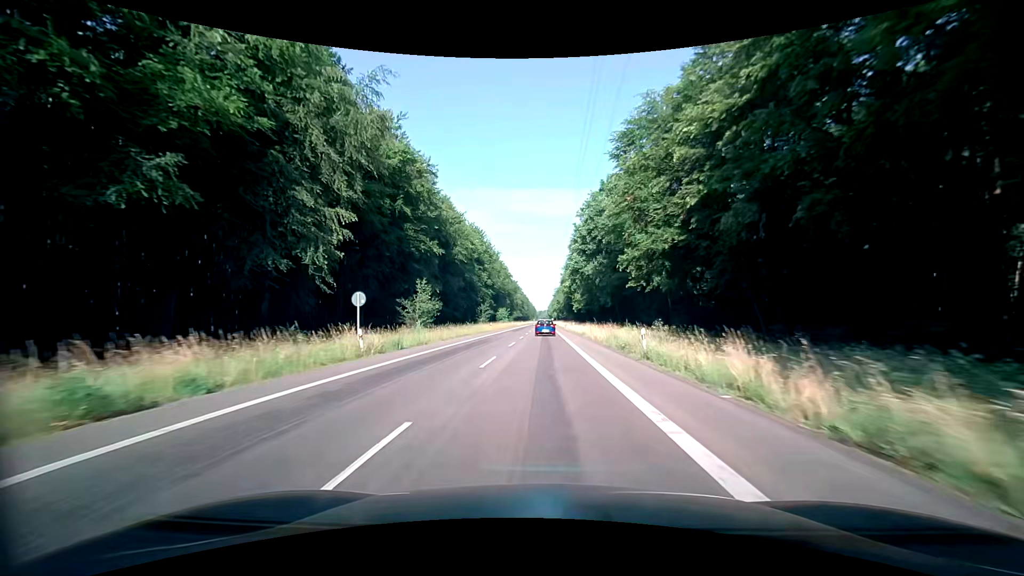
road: secondary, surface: asphalt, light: Day
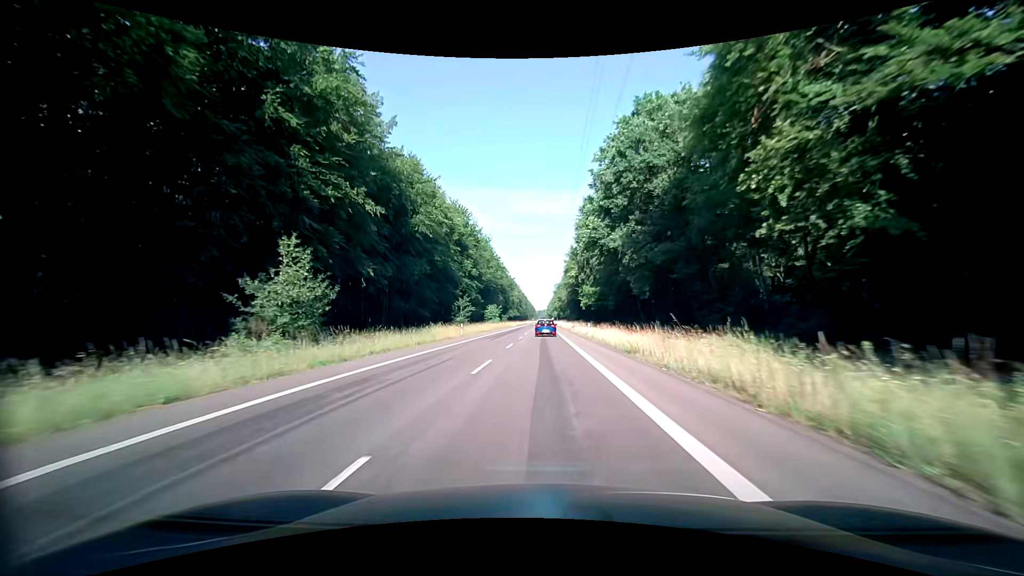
(+0.1, +25.2) m; 0°
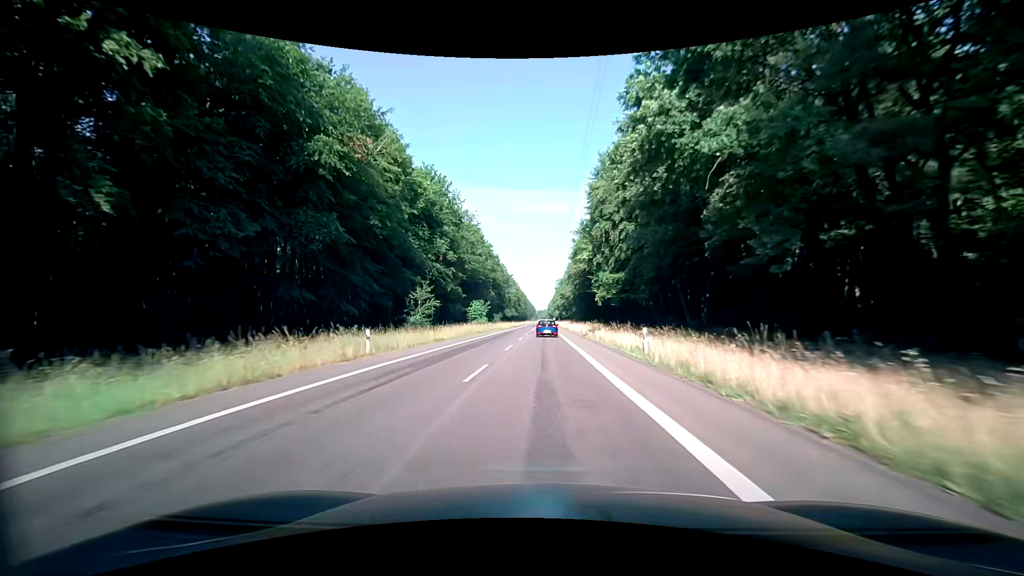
(0.0, +25.0) m; 0°
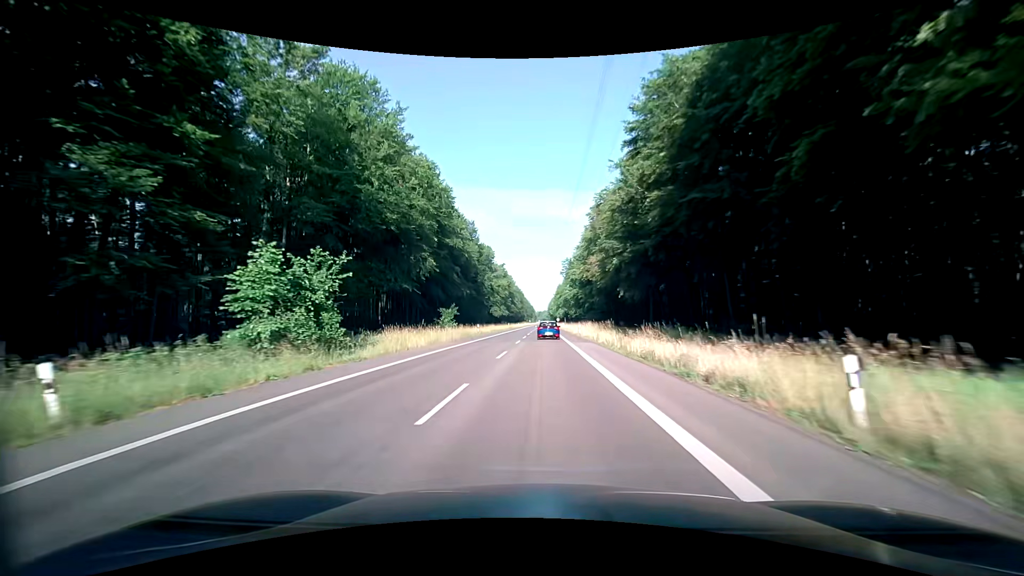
(+0.1, +63.5) m; 0°
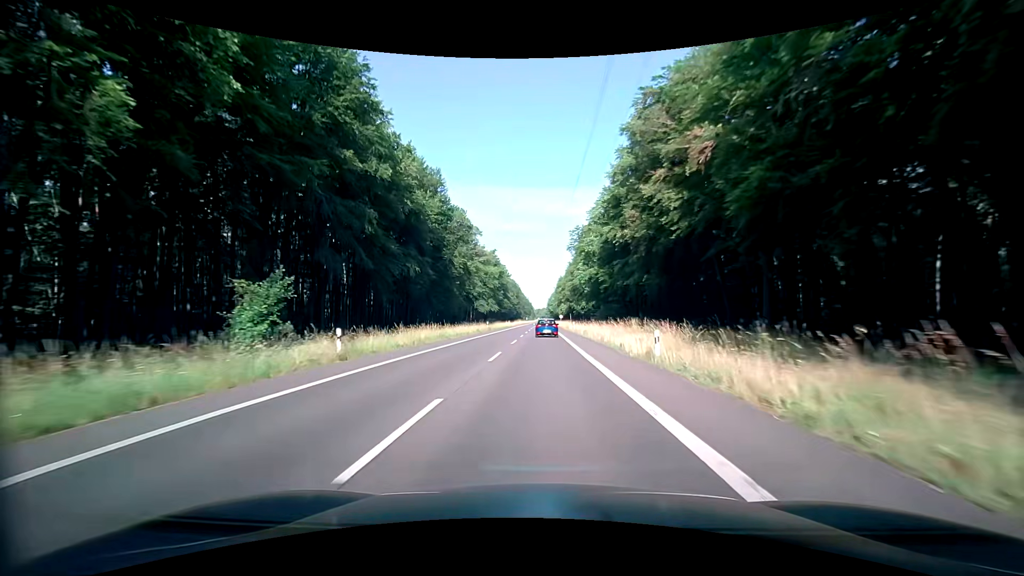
(0.0, +39.2) m; 0°
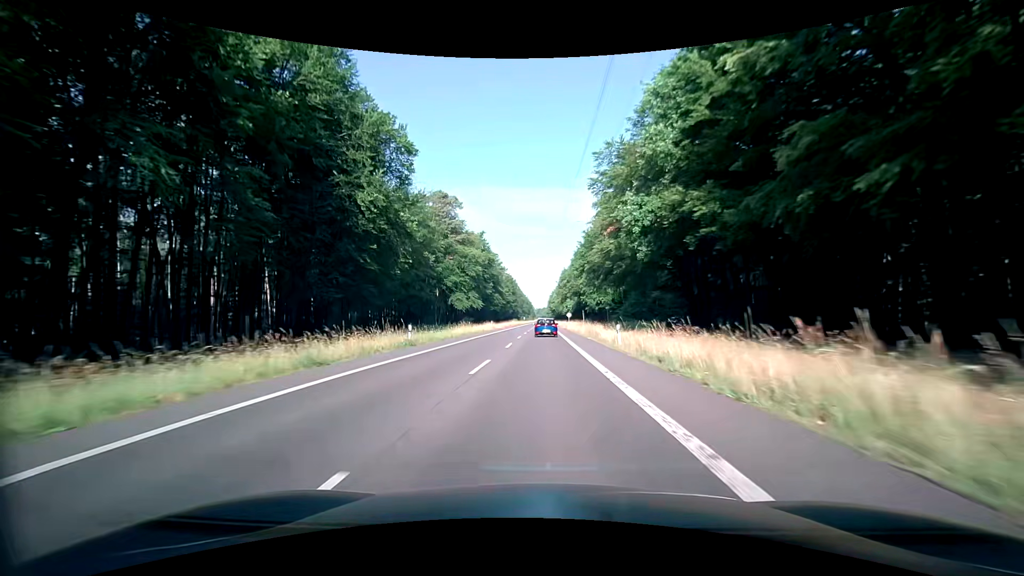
(-0.2, +40.0) m; 0°
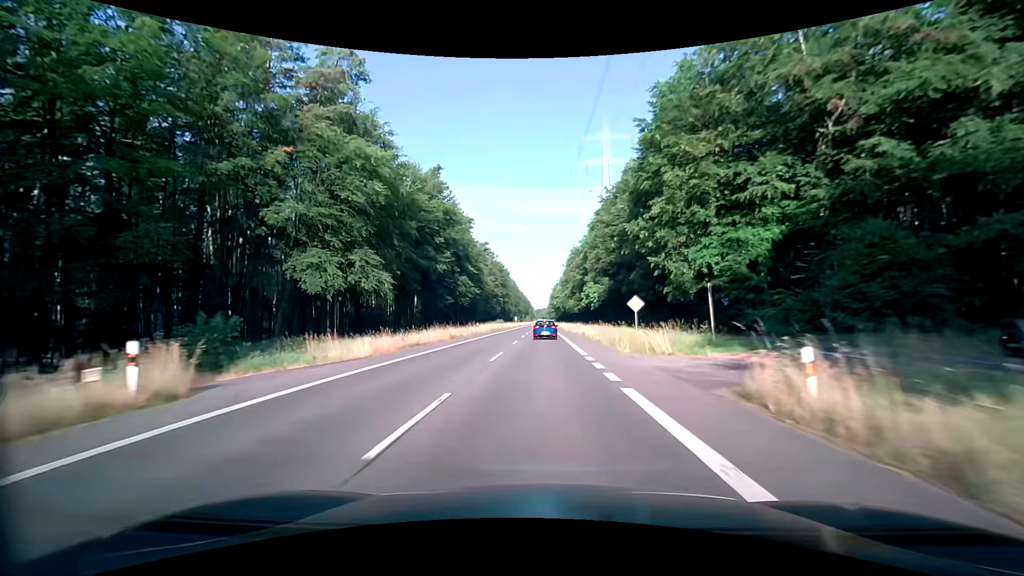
(-0.3, +67.4) m; 0°
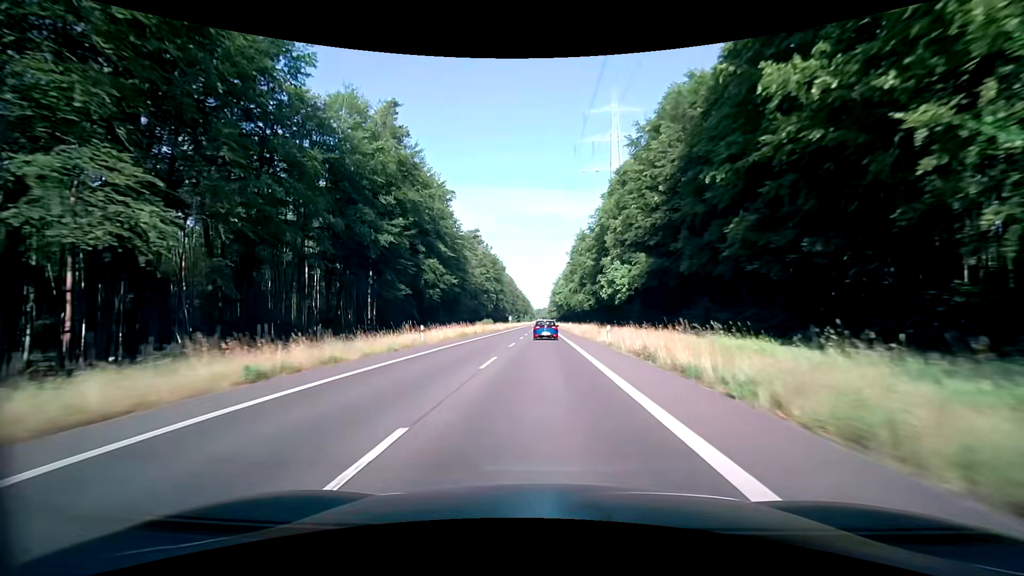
(0.0, +26.8) m; 0°
(0, +10) (0, +20) (0, +30) (0, +40) (0, +50) (0, +60) (0, +70) (0, +80) (0, +90) (0, +100) m
